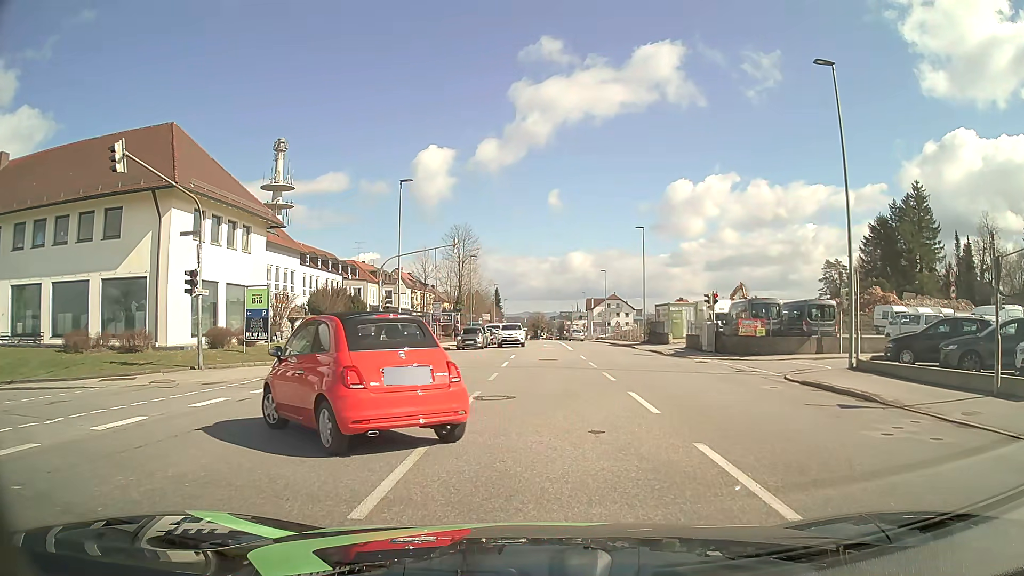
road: tertiary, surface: asphalt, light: Day
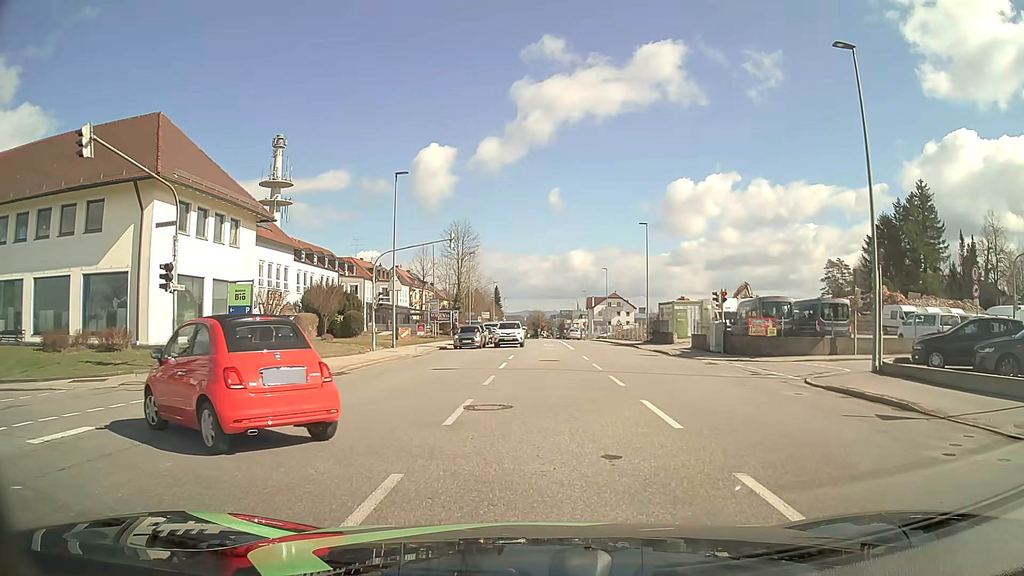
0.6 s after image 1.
(0.0, +1.7) m; +1°
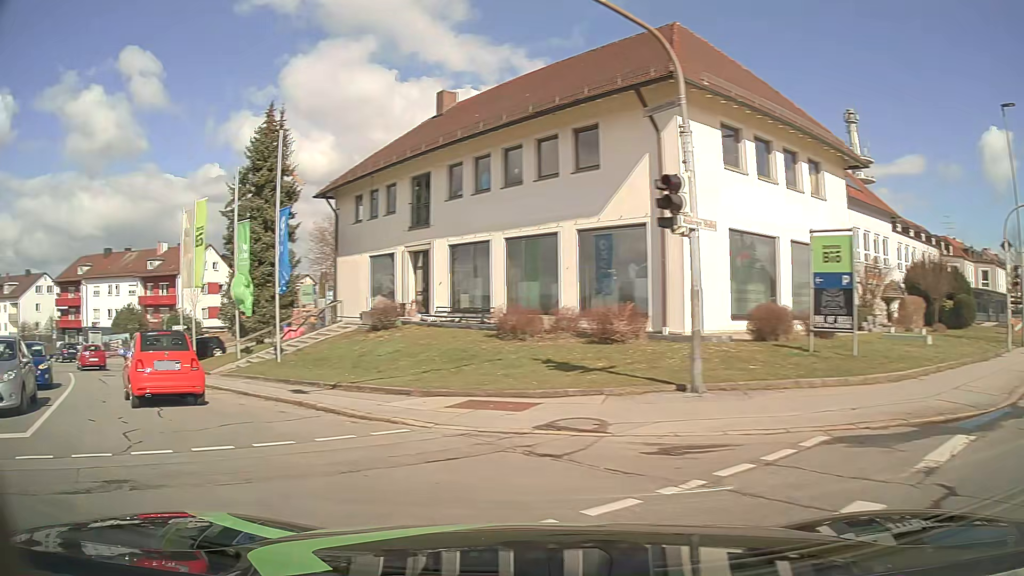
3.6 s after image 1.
(-3.1, +10.5) m; -51°
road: residential
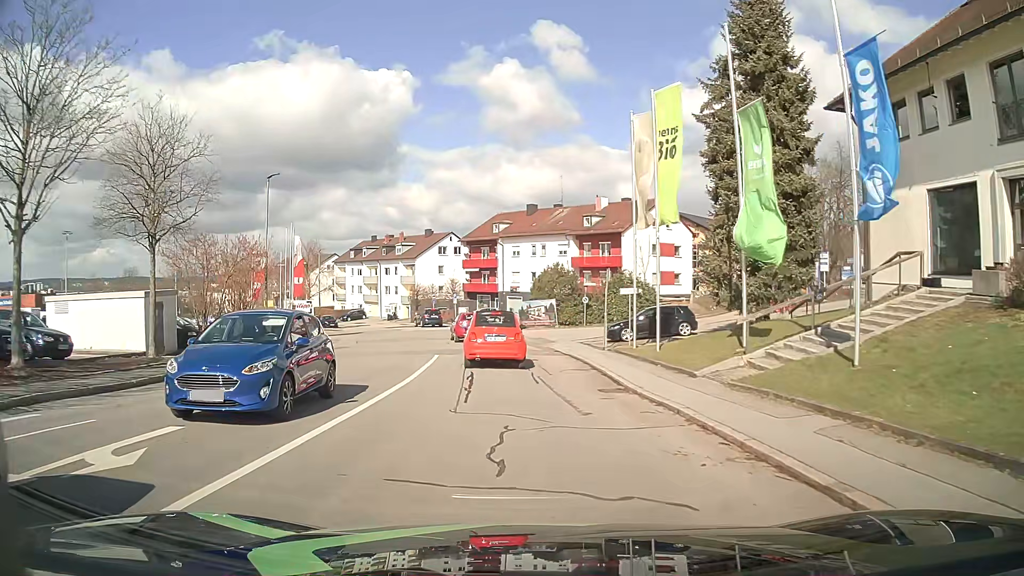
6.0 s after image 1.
(-5.6, +11.5) m; -37°
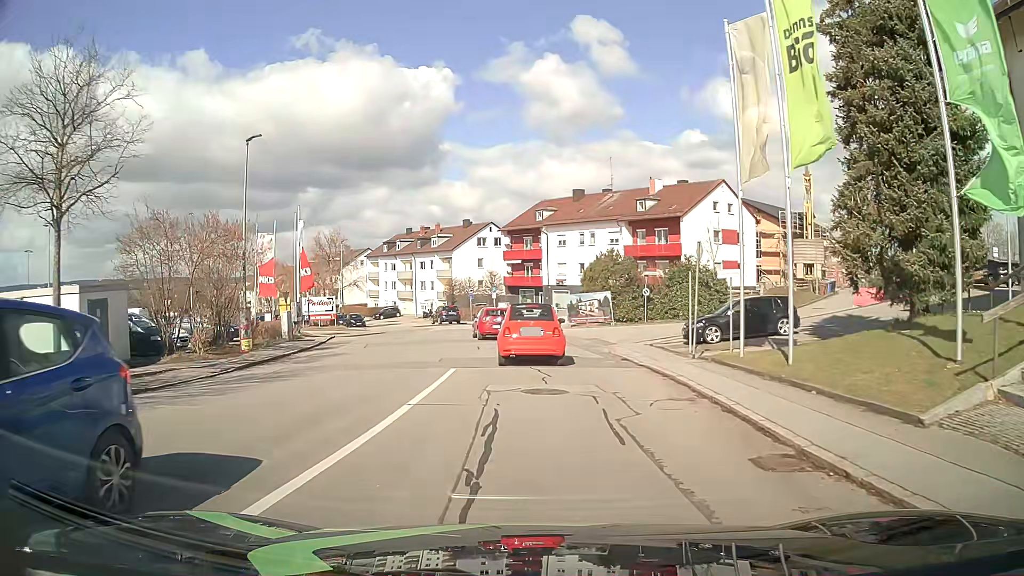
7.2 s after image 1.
(-0.3, +7.3) m; -5°
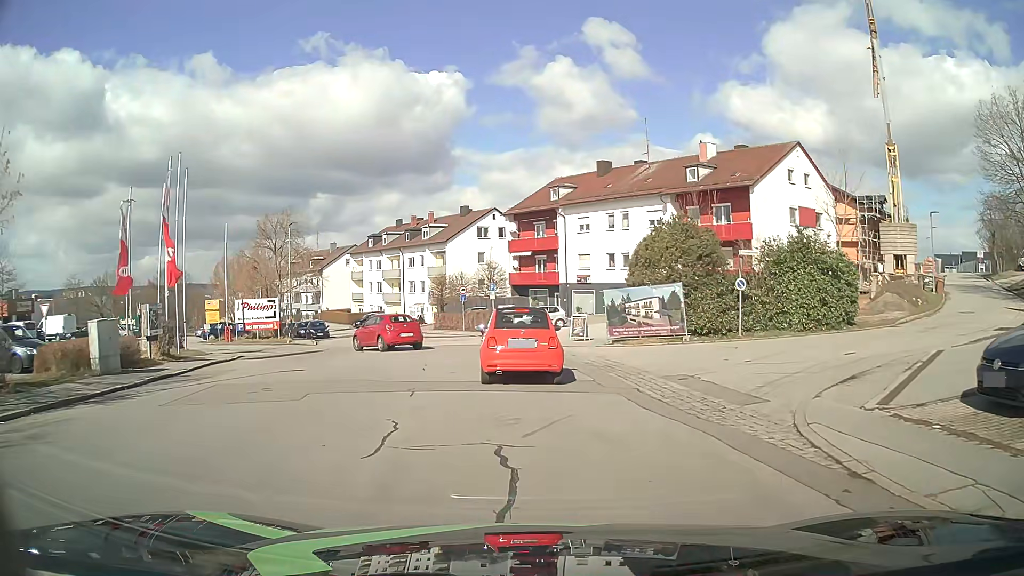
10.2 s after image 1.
(0.0, +16.3) m; +1°
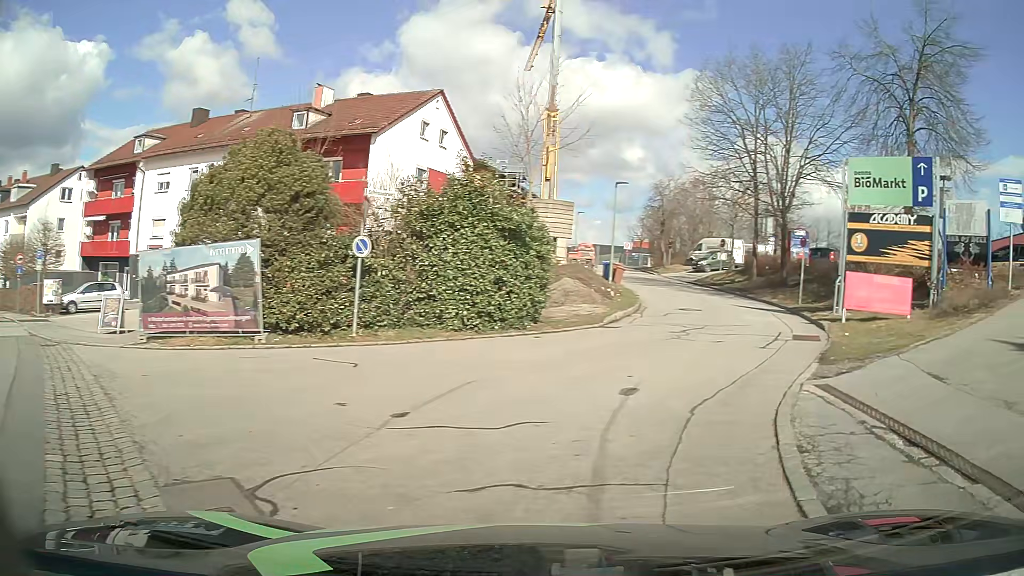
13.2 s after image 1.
(+1.2, +9.9) m; +31°
